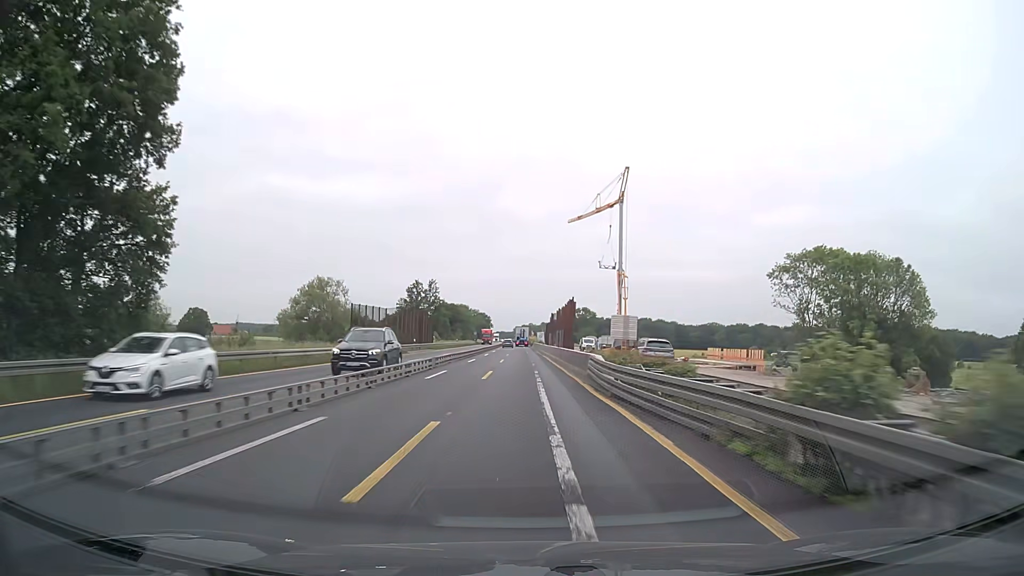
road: motorway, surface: asphalt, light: Day
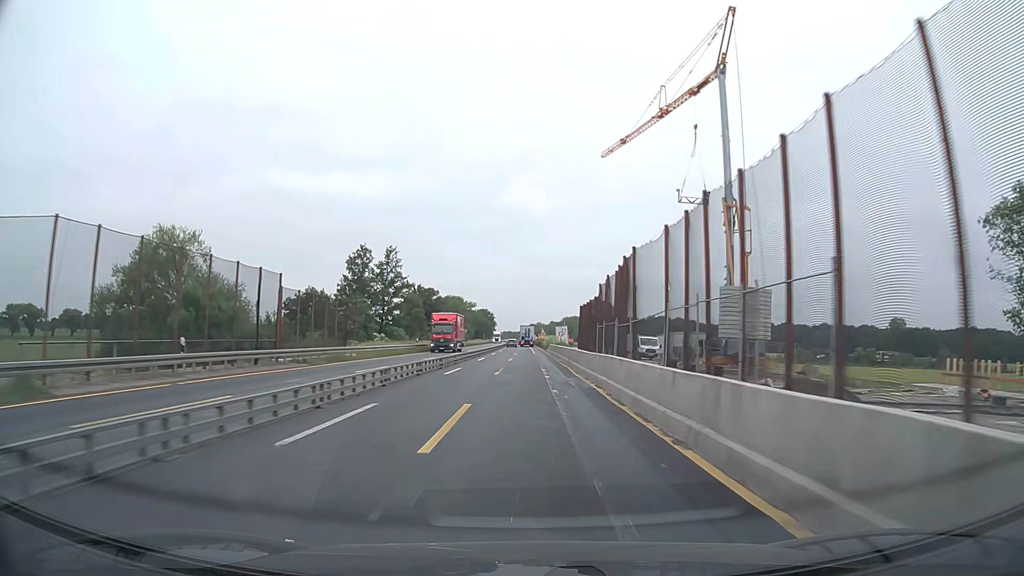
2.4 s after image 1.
(-0.2, +50.0) m; 0°
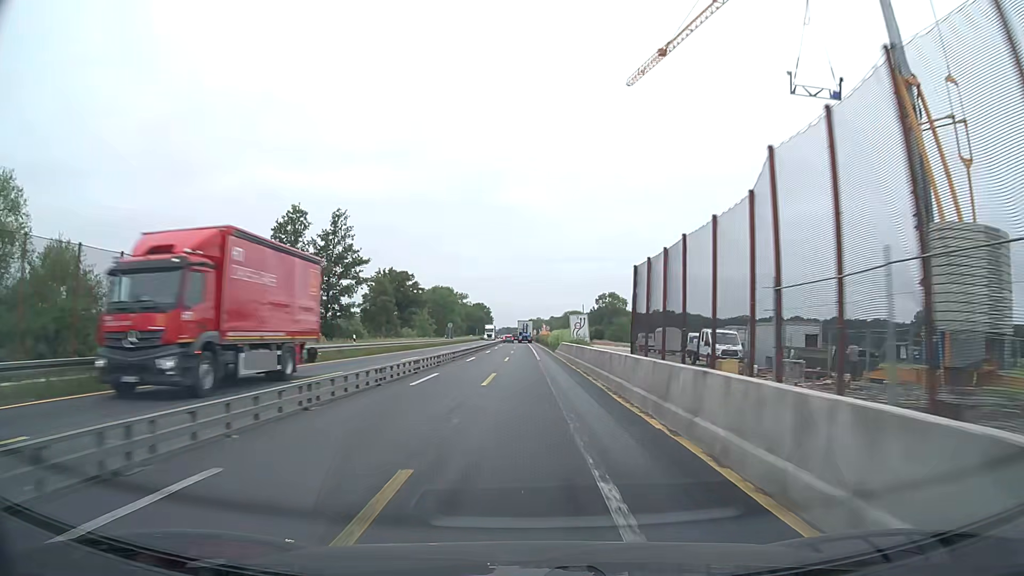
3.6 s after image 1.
(0.0, +25.0) m; 0°
(0, +10) (0, +20) (0, +30) (0, +40) (0, +50) (0, +60) (0, +70) (0, +80) (0, +90) (0, +100) m
